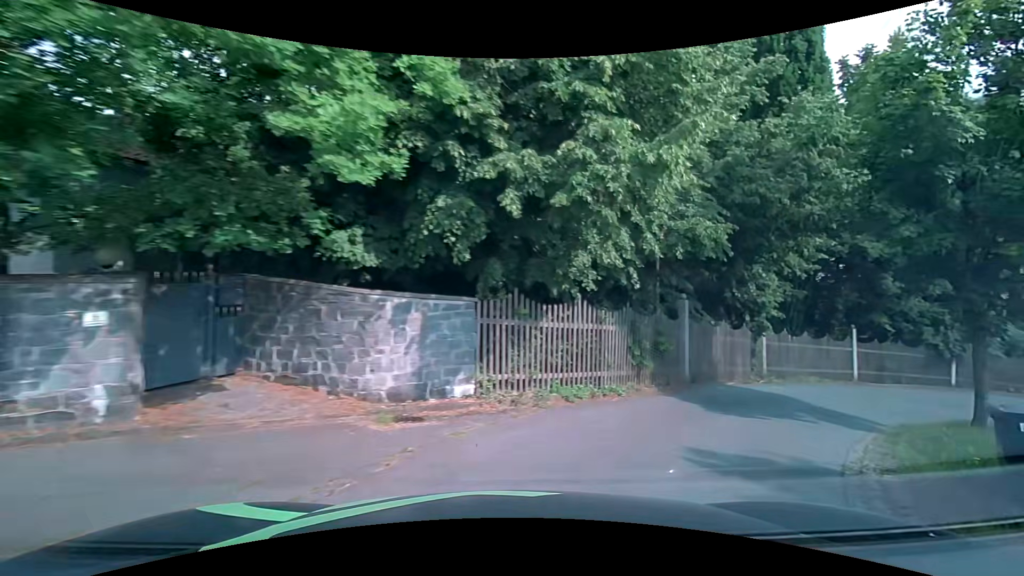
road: residential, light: Day
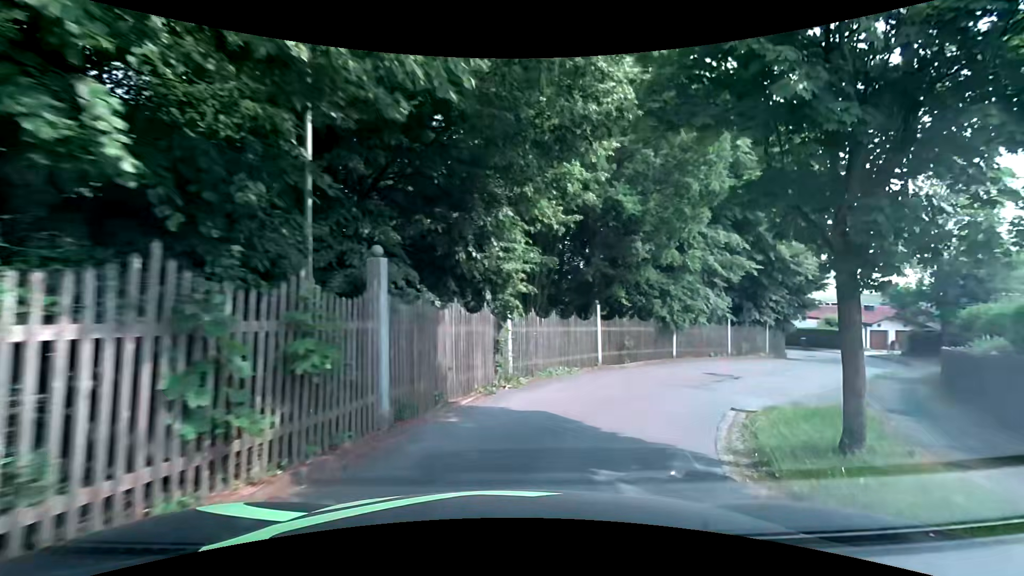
(+1.8, +6.6) m; +29°
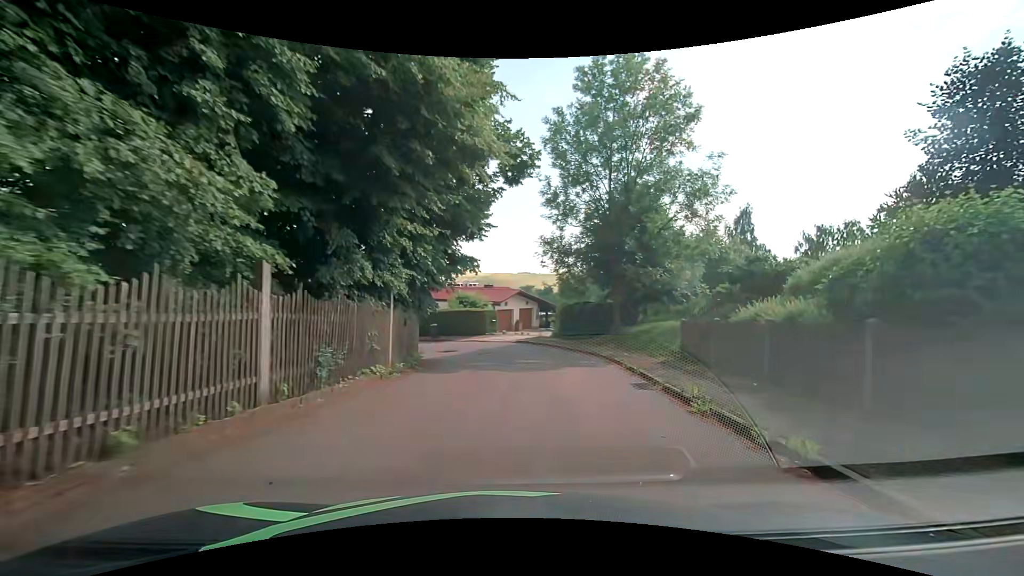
(+7.9, +19.1) m; +41°
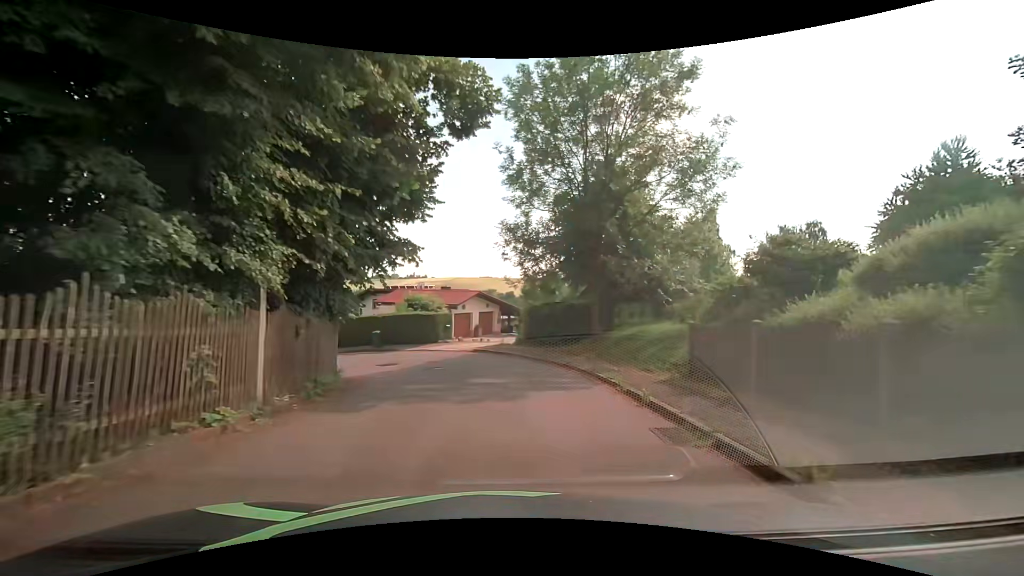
(+0.1, +4.6) m; +2°
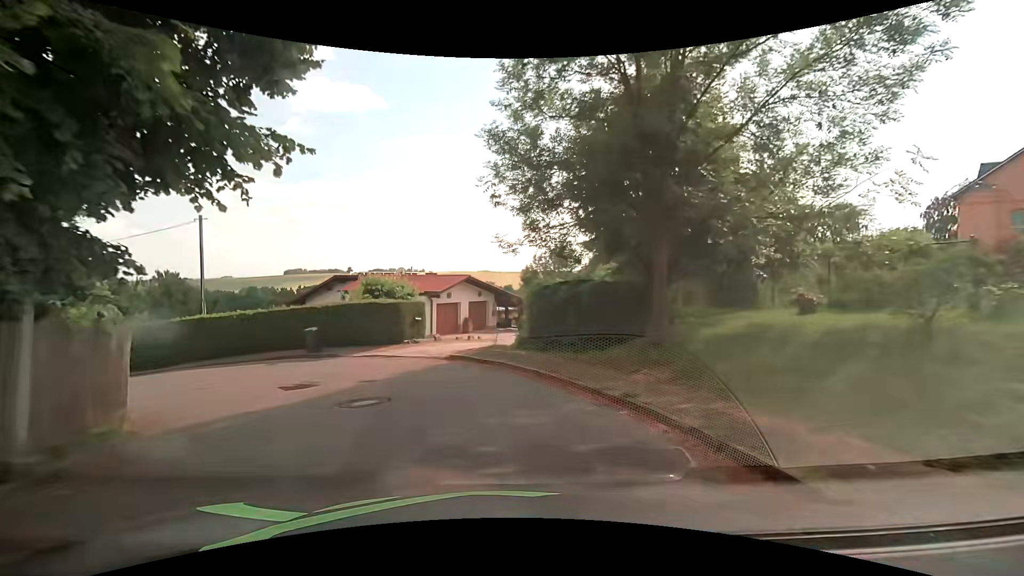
(+0.2, +8.8) m; +2°
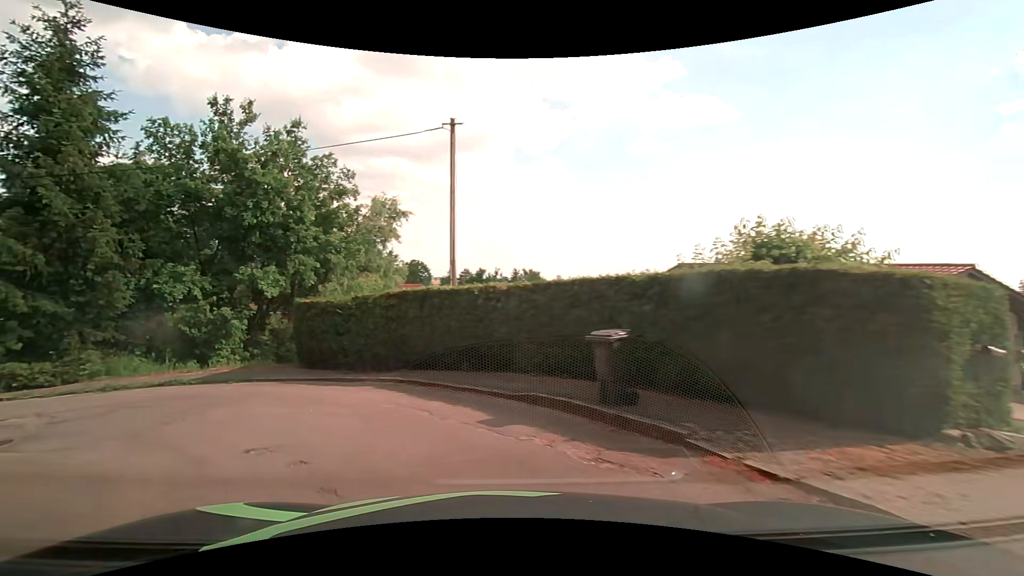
(-3.5, +13.4) m; -38°
